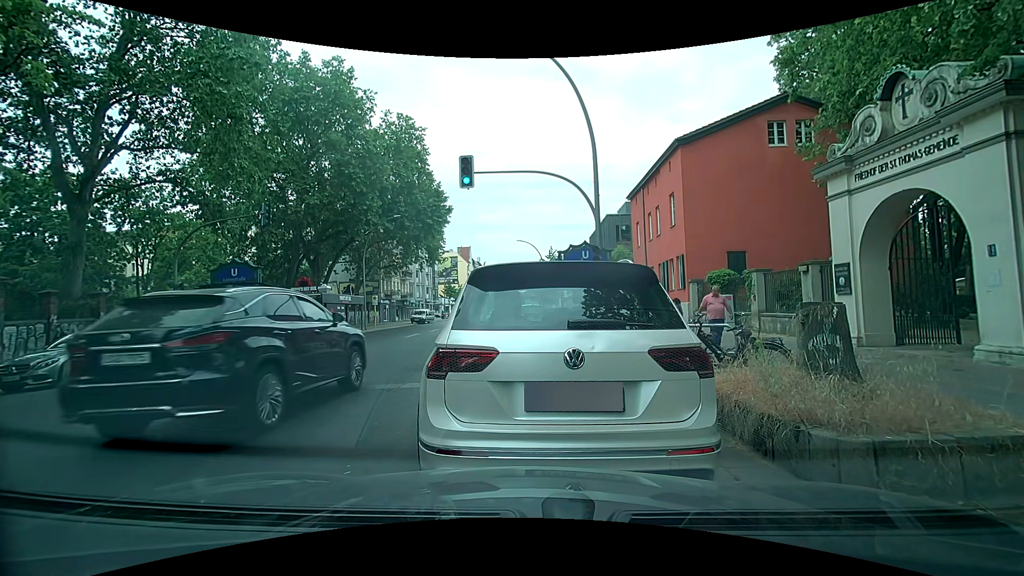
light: Day
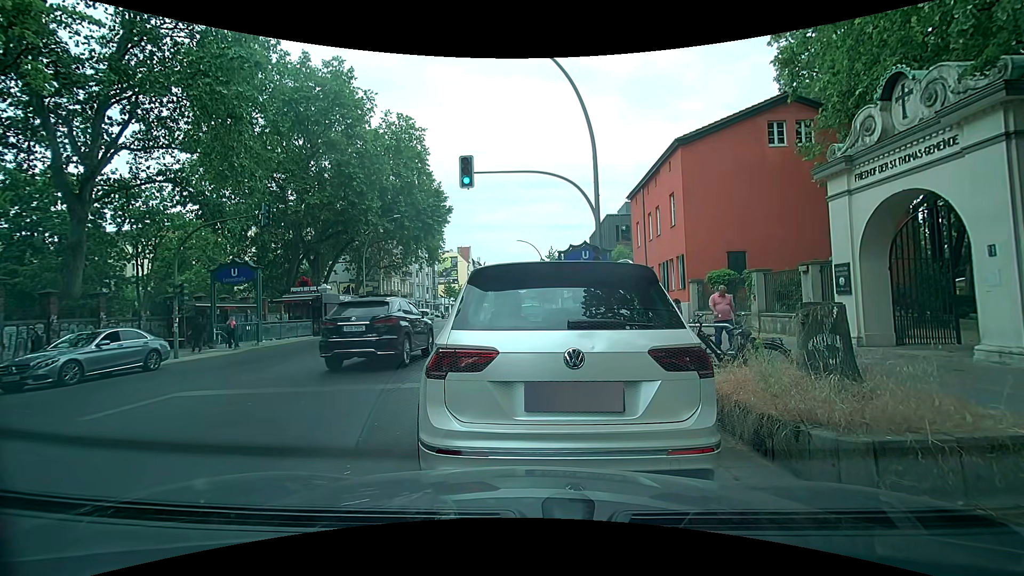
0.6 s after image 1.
(0.0, 0.0) m; 0°
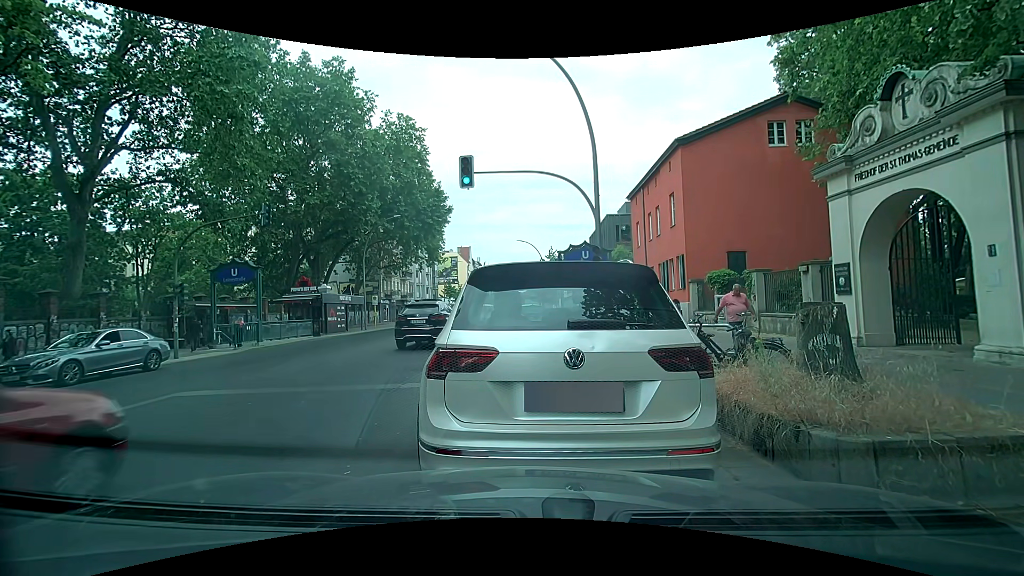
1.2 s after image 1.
(0.0, 0.0) m; 0°
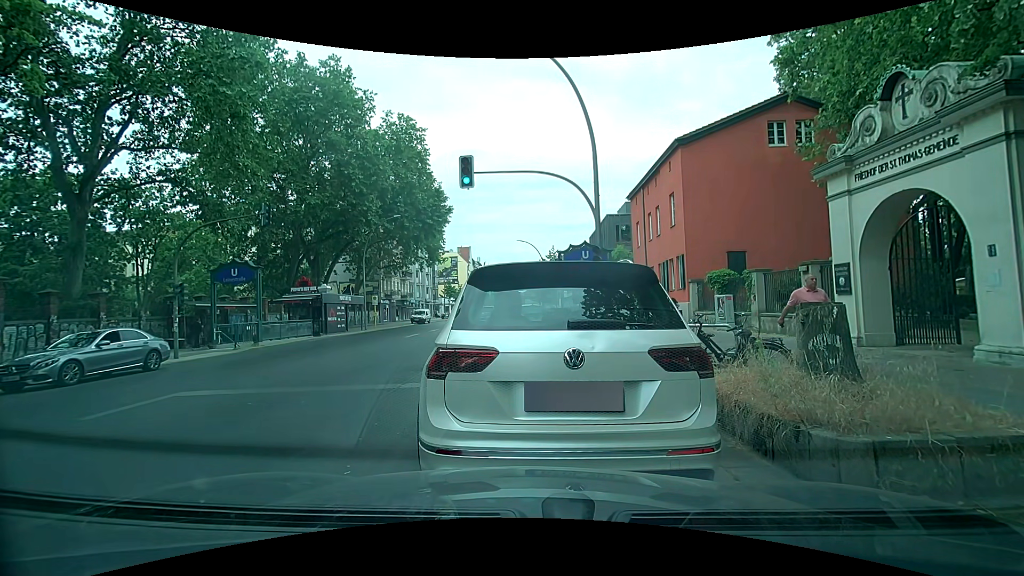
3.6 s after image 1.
(0.0, 0.0) m; 0°
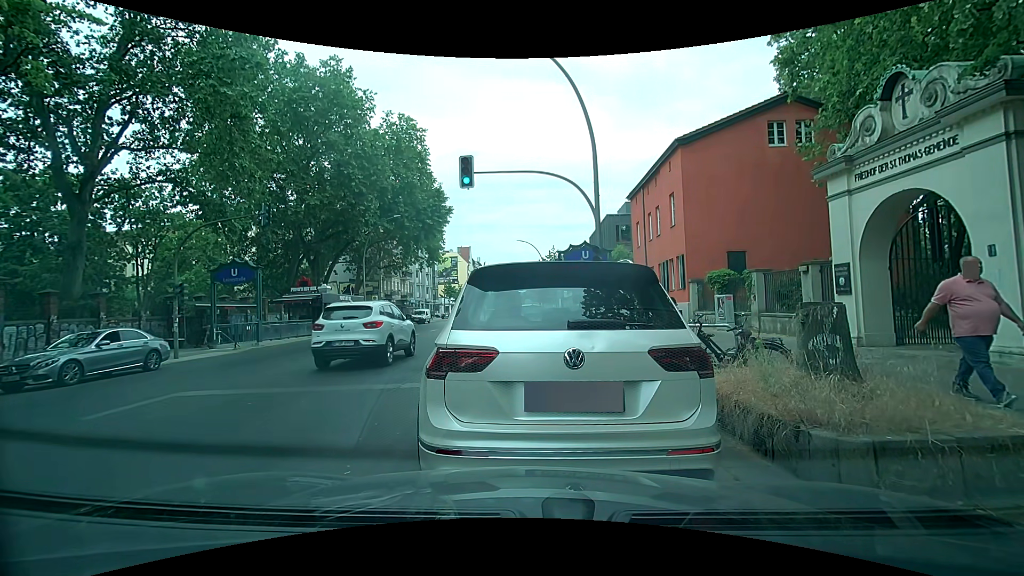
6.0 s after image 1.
(0.0, 0.0) m; 0°
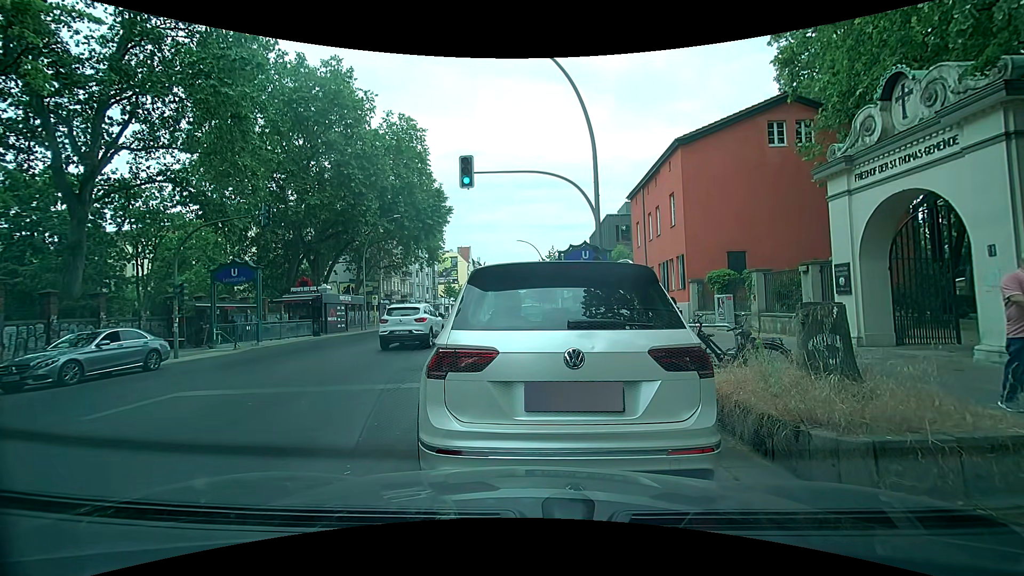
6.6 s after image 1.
(0.0, 0.0) m; 0°
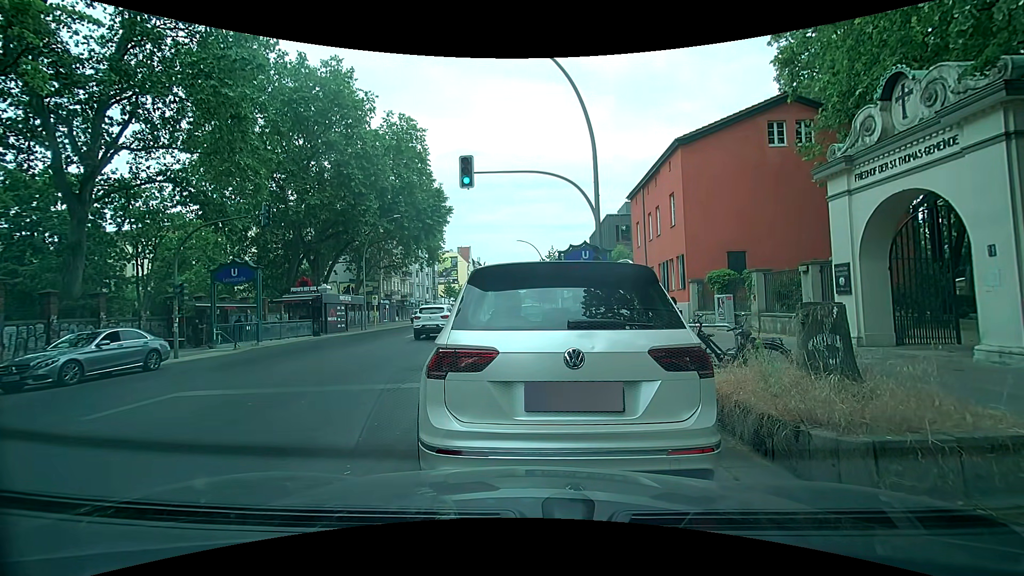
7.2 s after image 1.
(0.0, 0.0) m; 0°
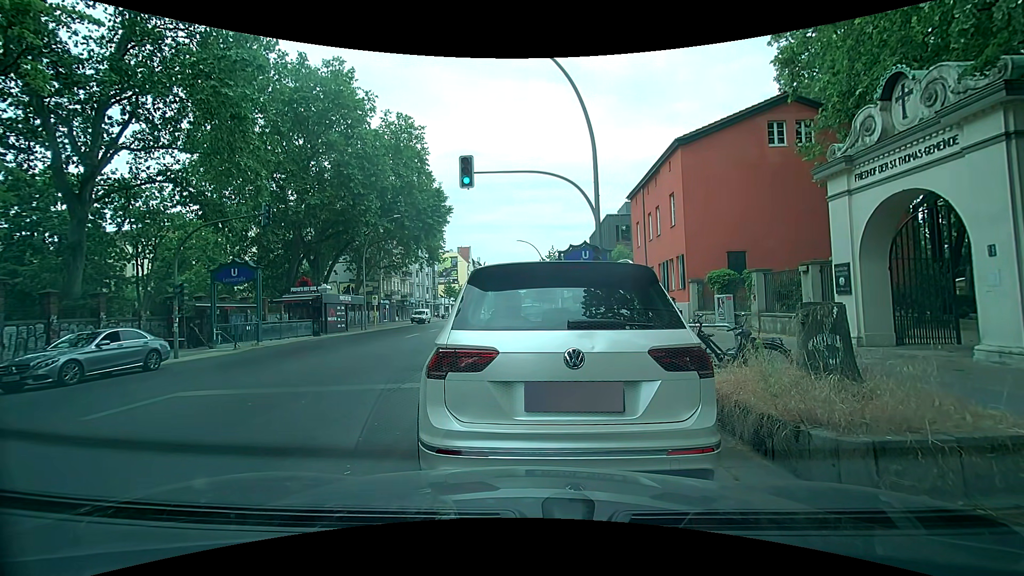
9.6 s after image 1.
(0.0, 0.0) m; 0°
